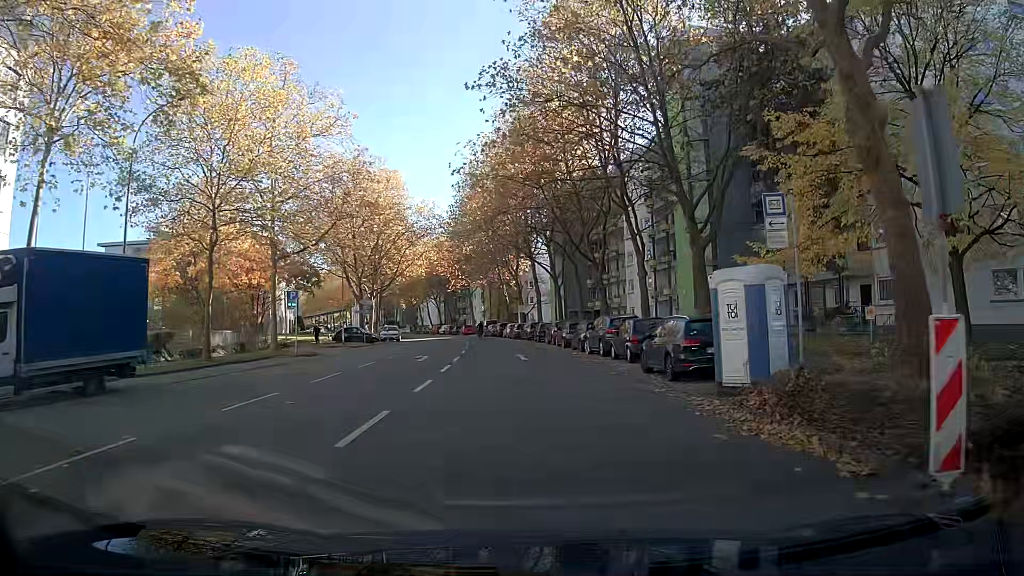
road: residential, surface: asphalt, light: Day
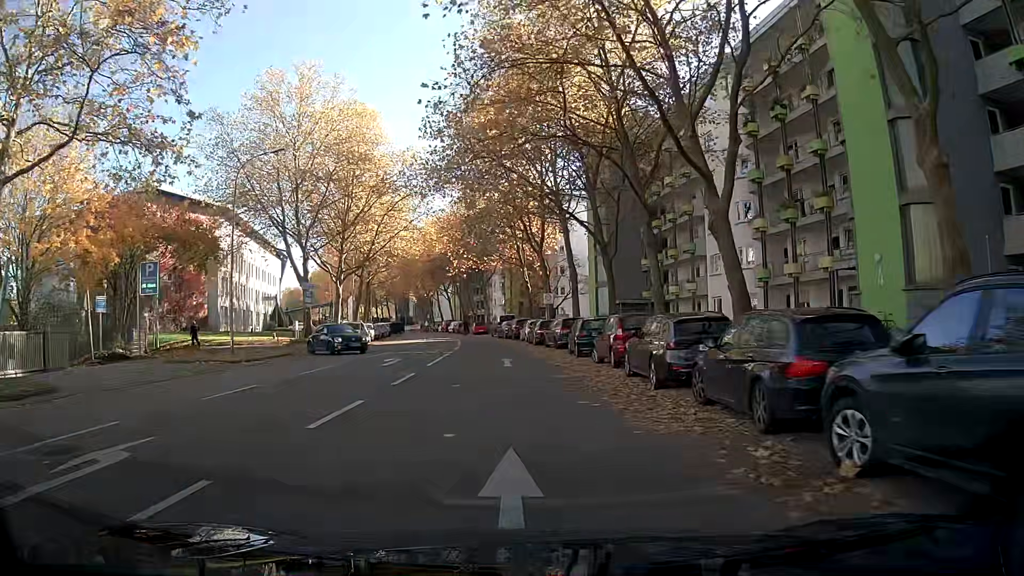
(-0.2, +23.0) m; -2°
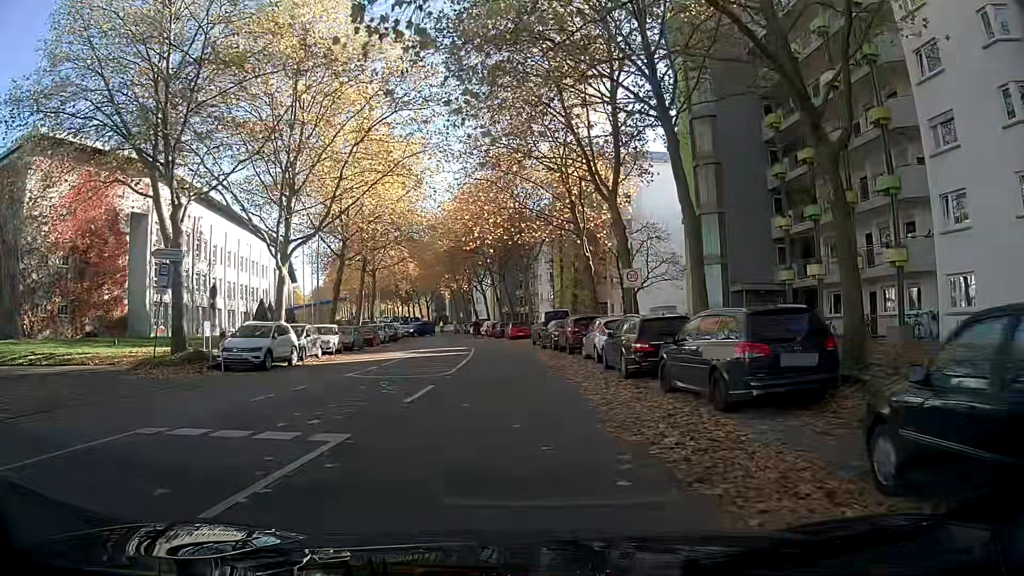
(-0.7, +22.2) m; -6°
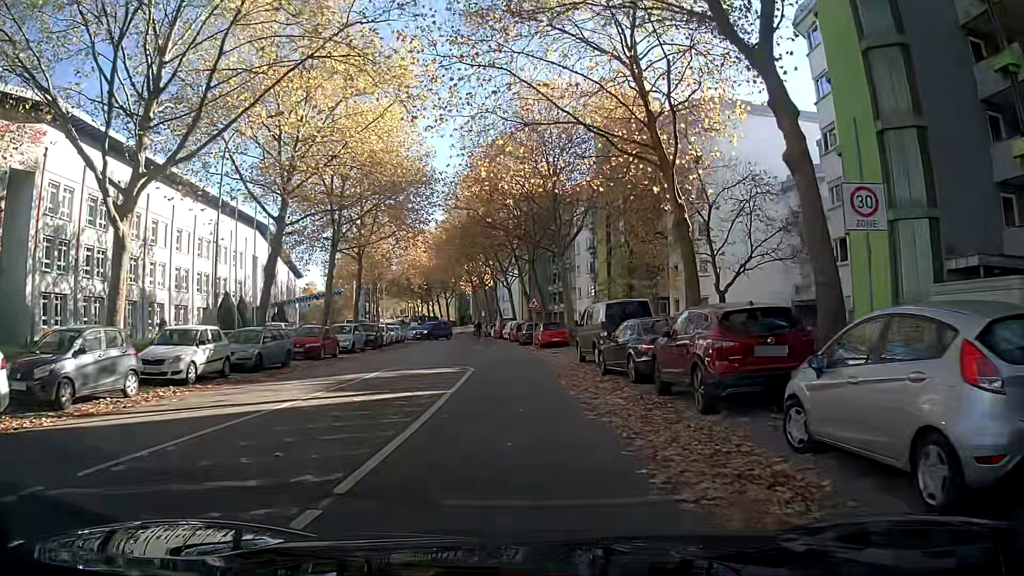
(-0.5, +17.2) m; -2°
